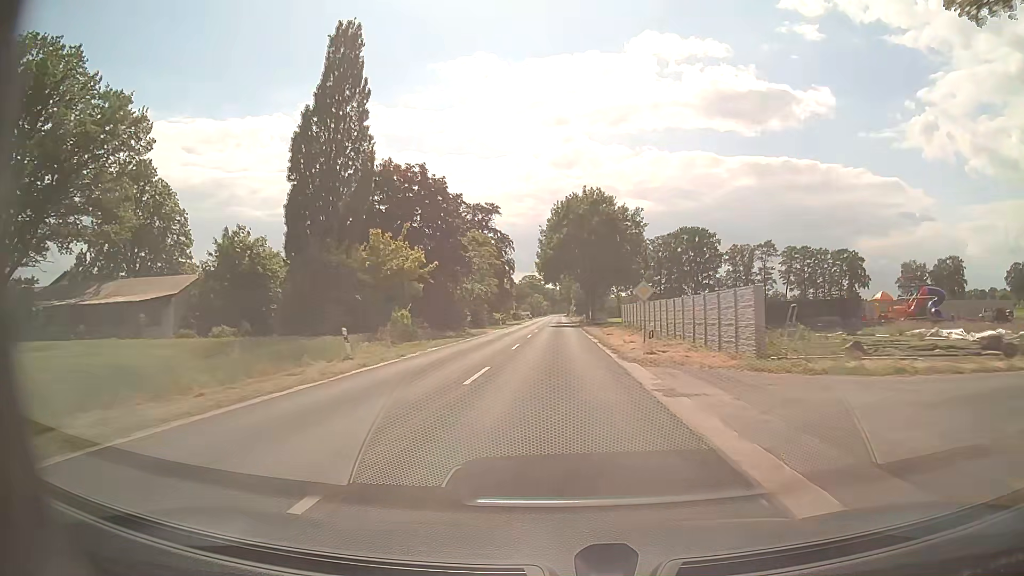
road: secondary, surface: asphalt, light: Day
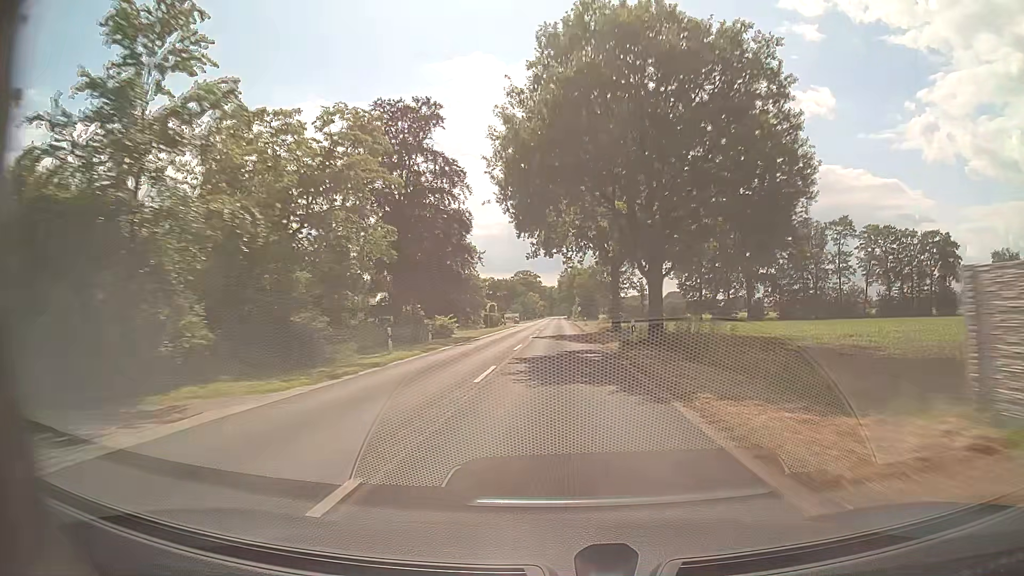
(0.0, +47.4) m; 0°
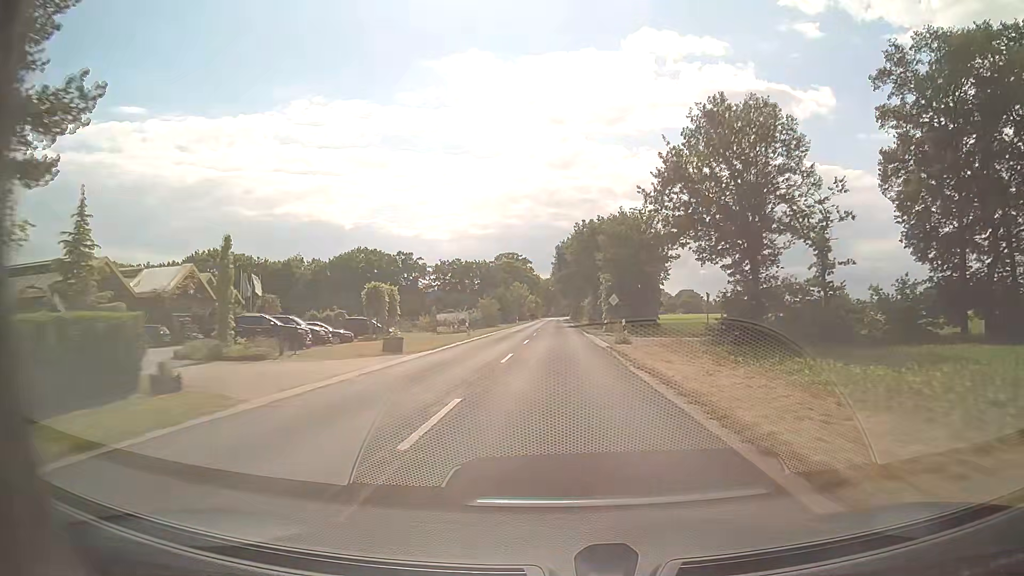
(0.0, +79.0) m; 0°
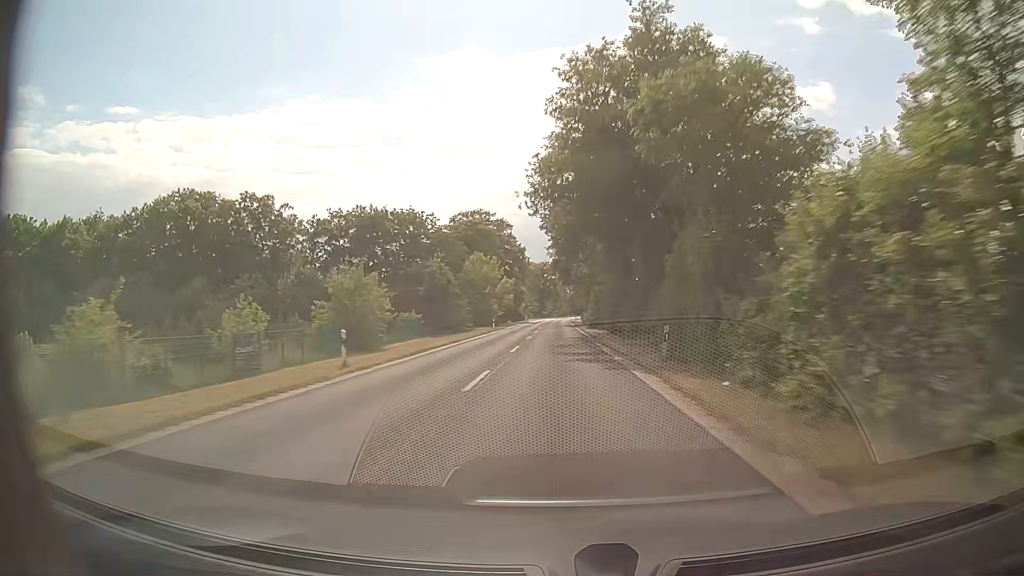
(0.0, +79.0) m; 0°
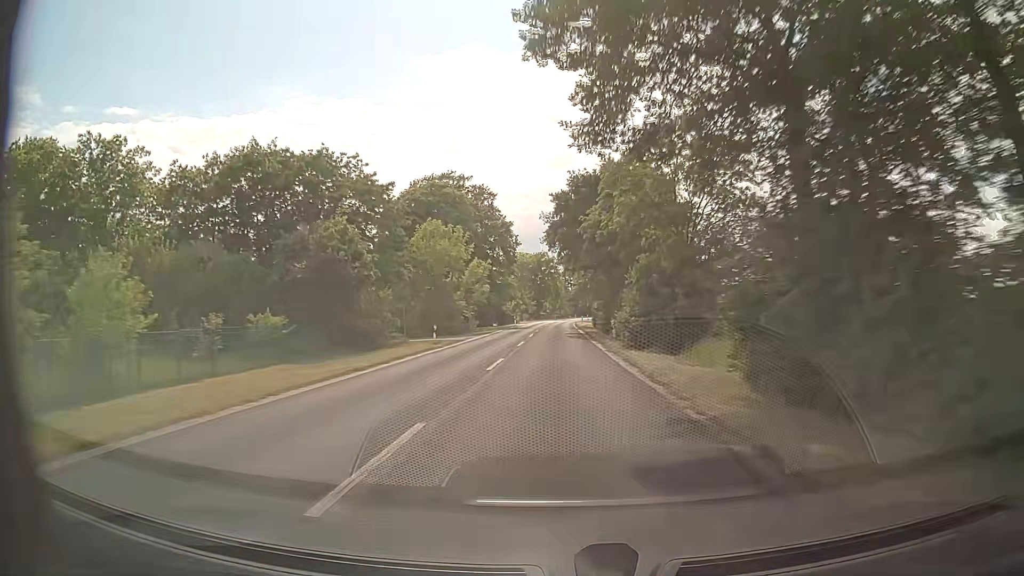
(0.0, +31.6) m; 0°
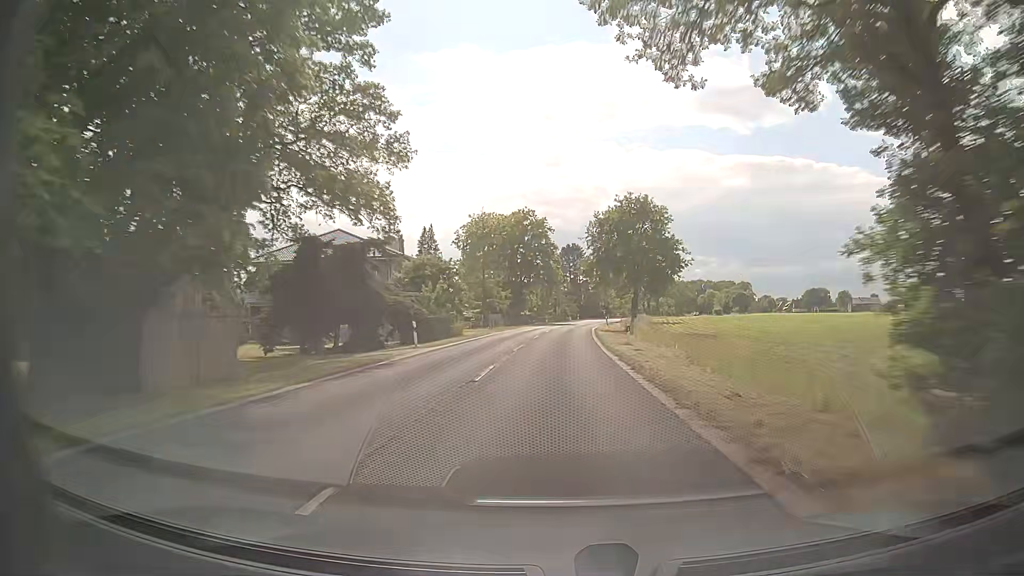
(+0.1, +63.2) m; 0°
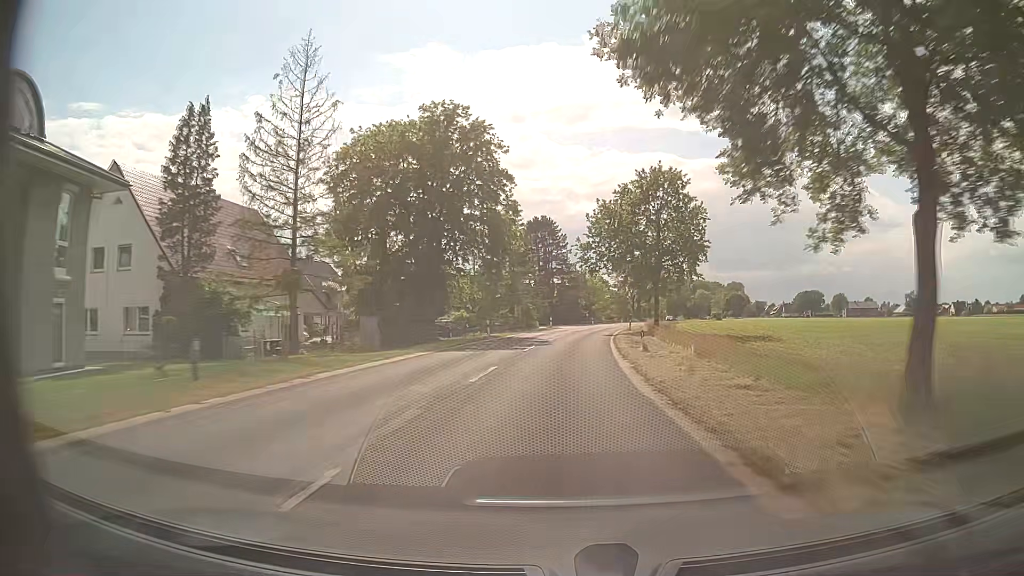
(+0.9, +47.4) m; +3°
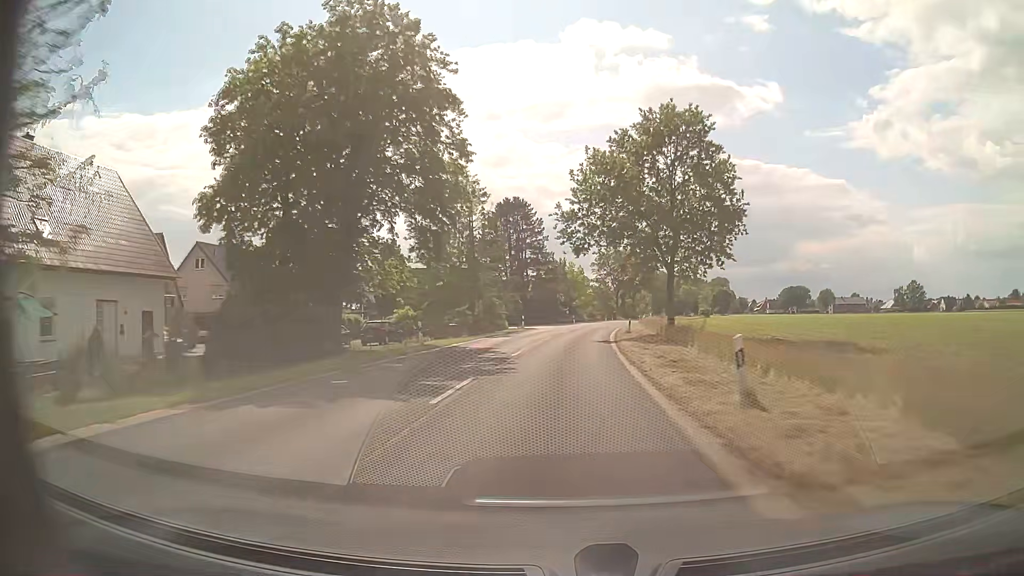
(+0.3, +15.8) m; +2°
(0, +10) (0, +20) (+1, +30) (+2, +40) (+3, +50) (+4, +60) (+5, +70) (+7, +80) (+9, +89) (+11, +99) m
